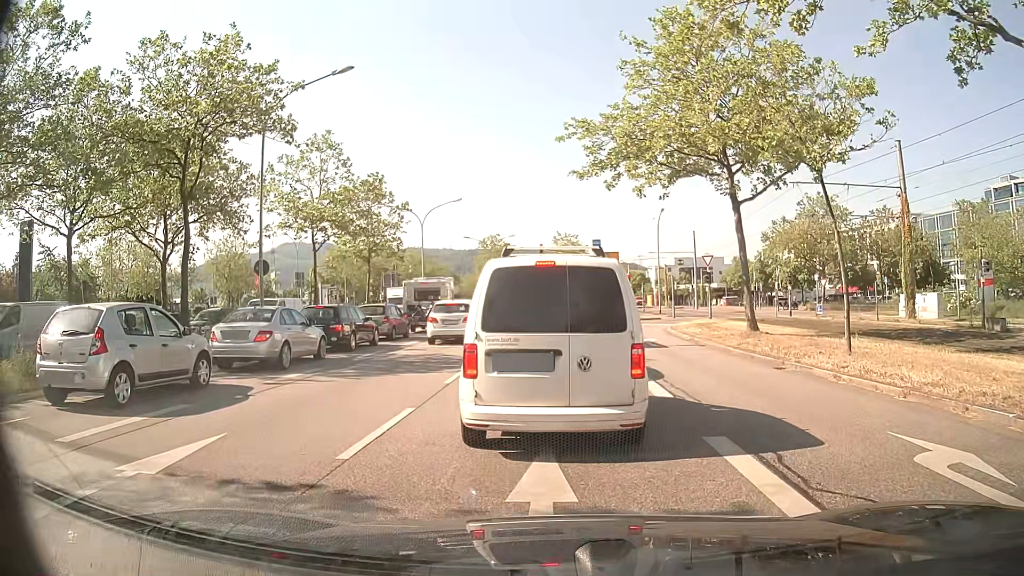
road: primary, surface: asphalt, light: Day
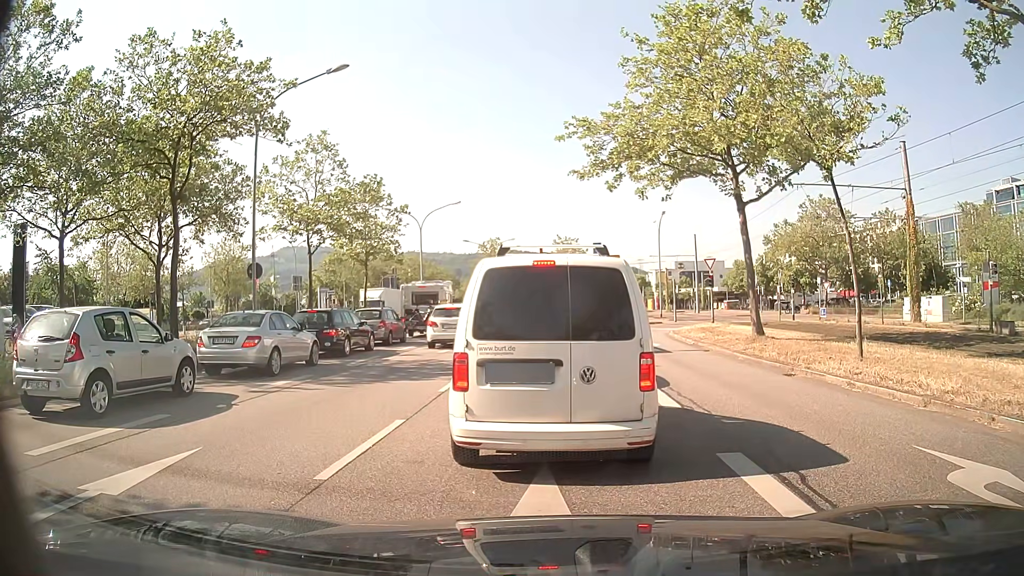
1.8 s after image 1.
(0.0, +0.6) m; 0°
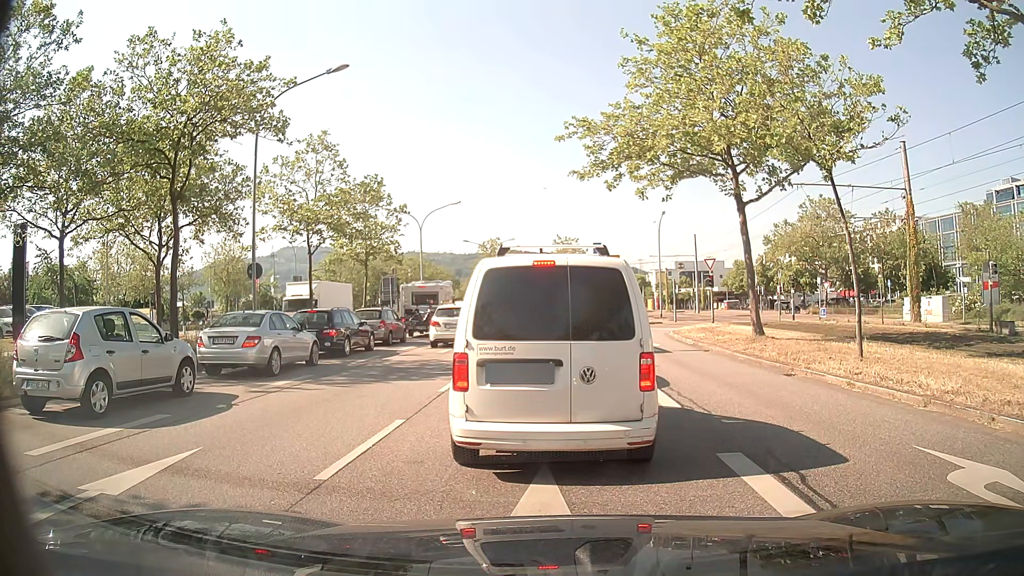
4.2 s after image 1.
(0.0, 0.0) m; 0°
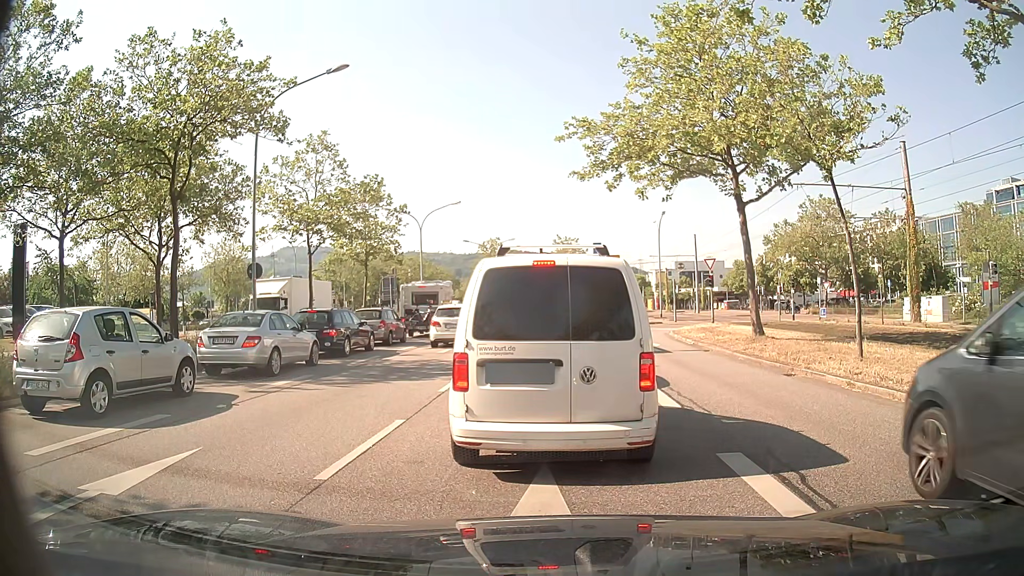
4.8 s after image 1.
(0.0, 0.0) m; 0°
